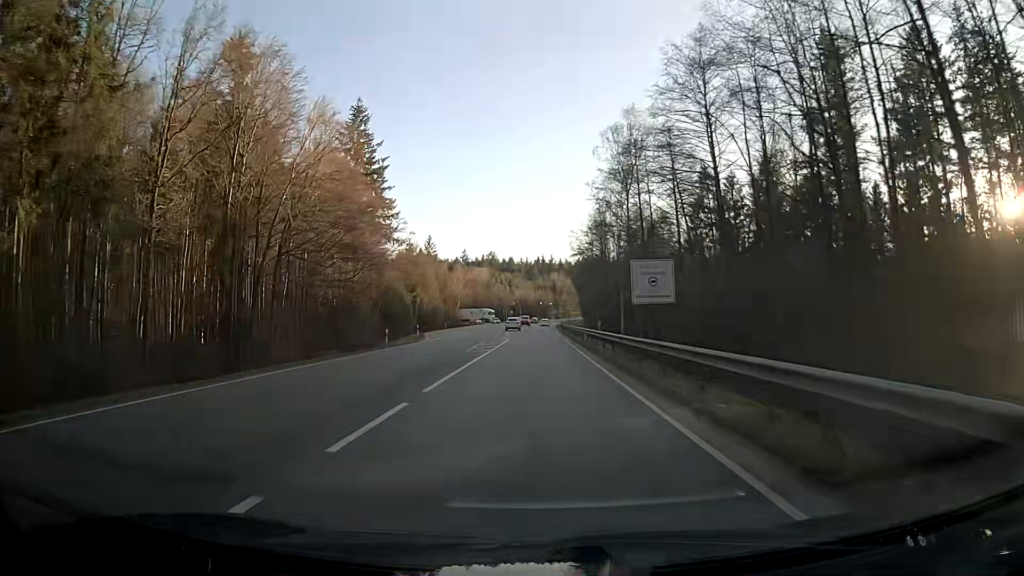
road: secondary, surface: asphalt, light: Day
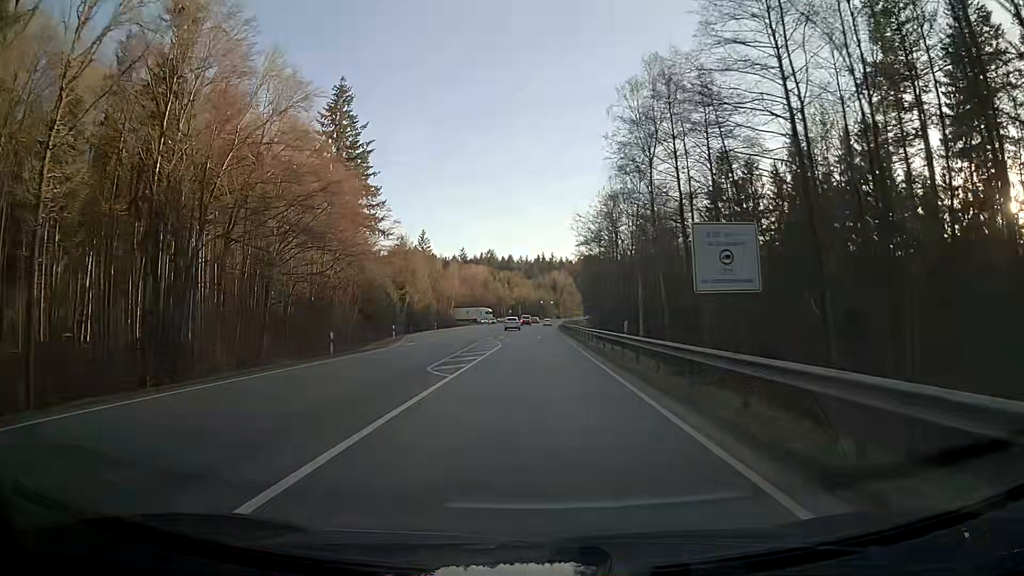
(0.0, +10.7) m; 0°
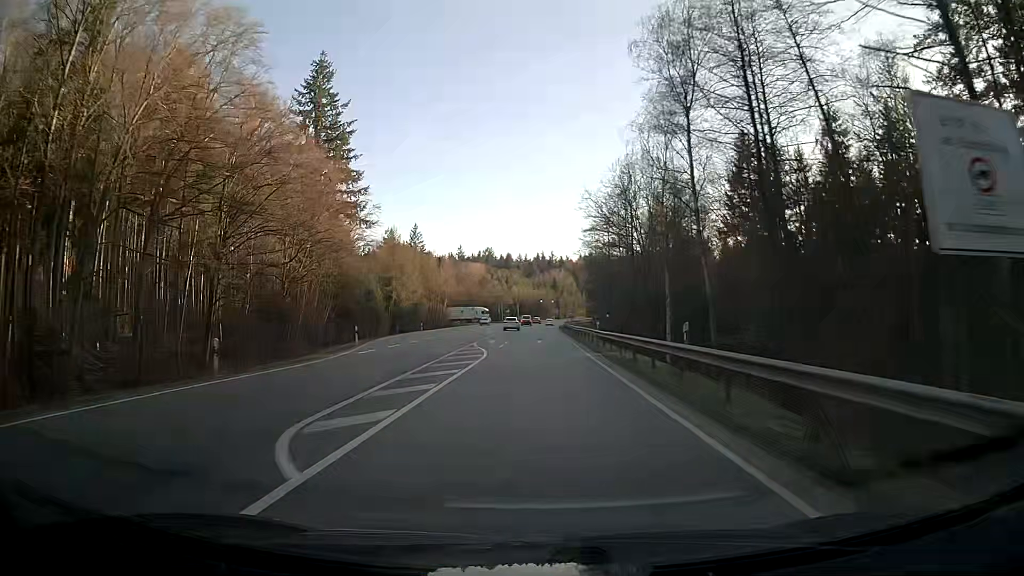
(0.0, +10.7) m; 0°
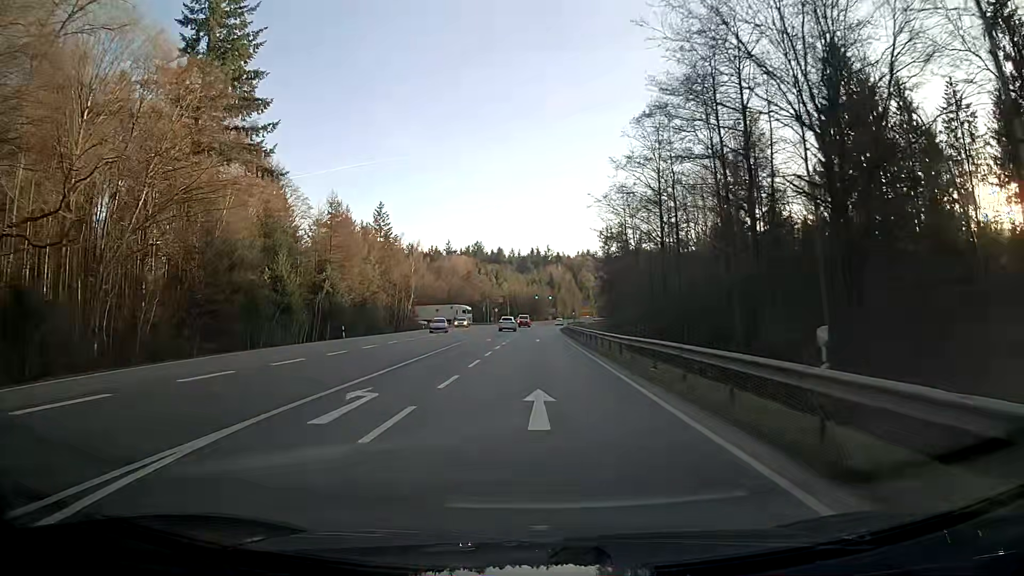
(0.0, +32.2) m; 0°
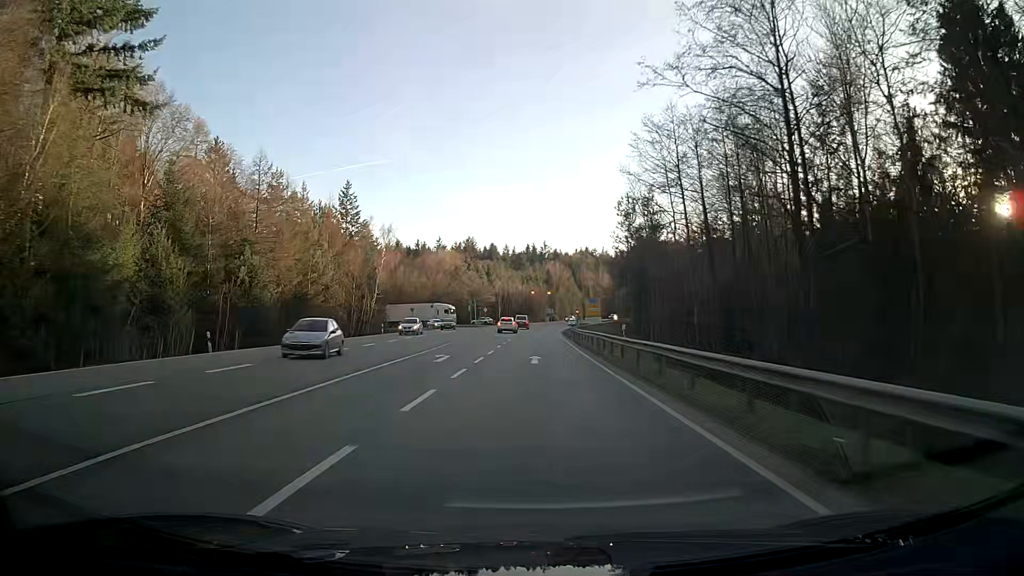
(+0.1, +21.4) m; 0°
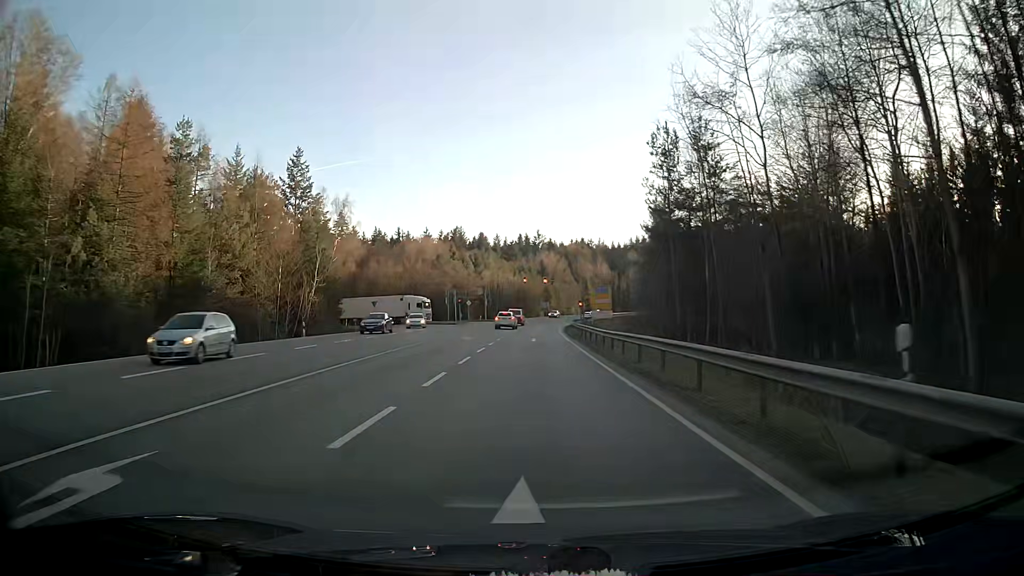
(+0.1, +21.0) m; +1°
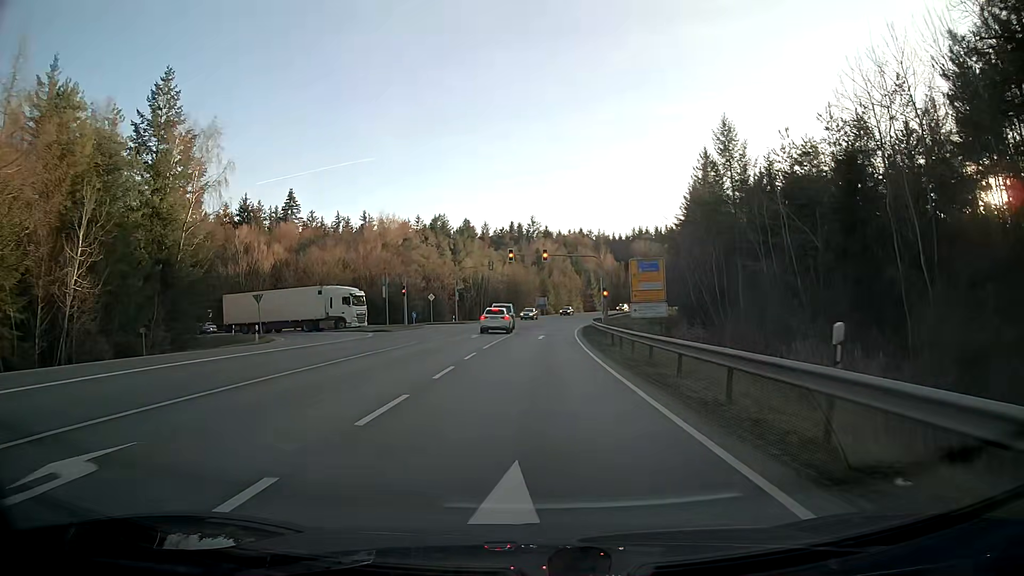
(+0.1, +33.9) m; 0°
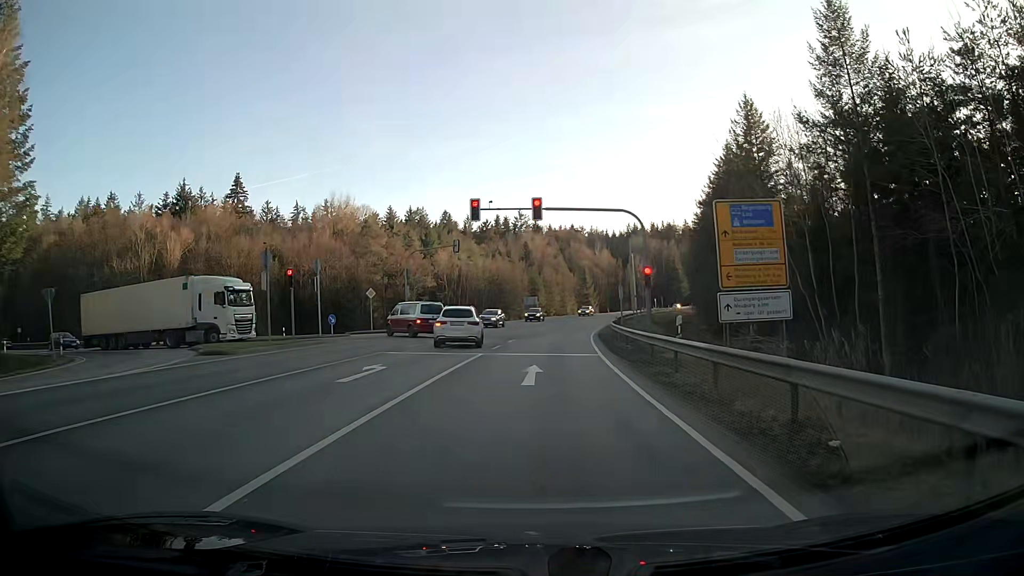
(+0.3, +22.5) m; +1°
